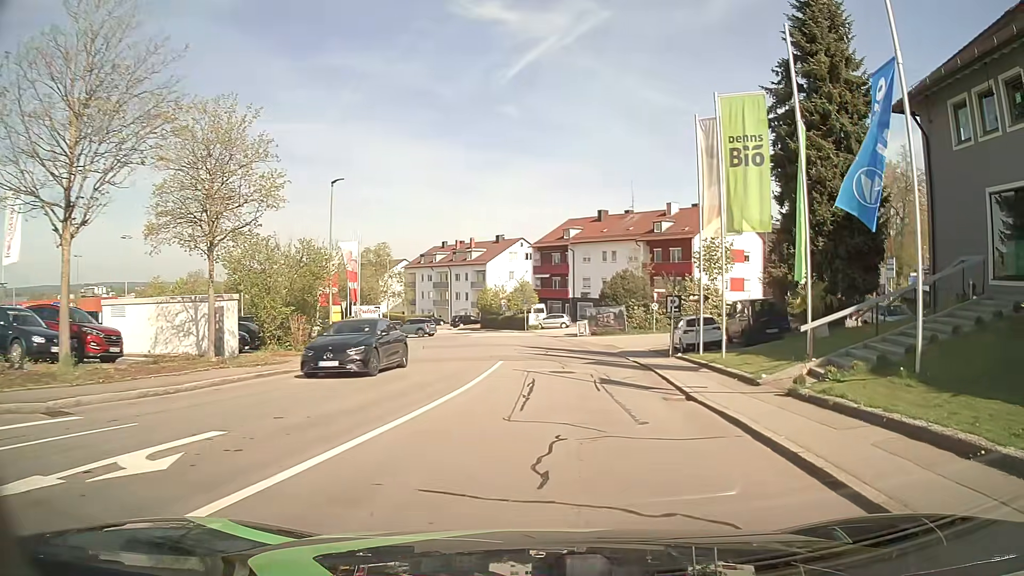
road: residential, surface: asphalt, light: Day
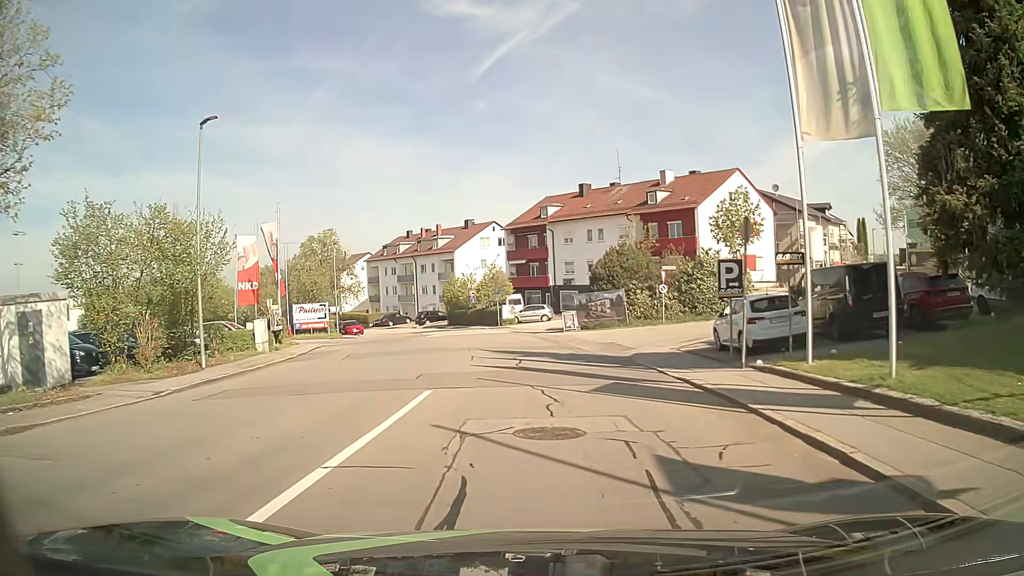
(+0.5, +11.0) m; +3°
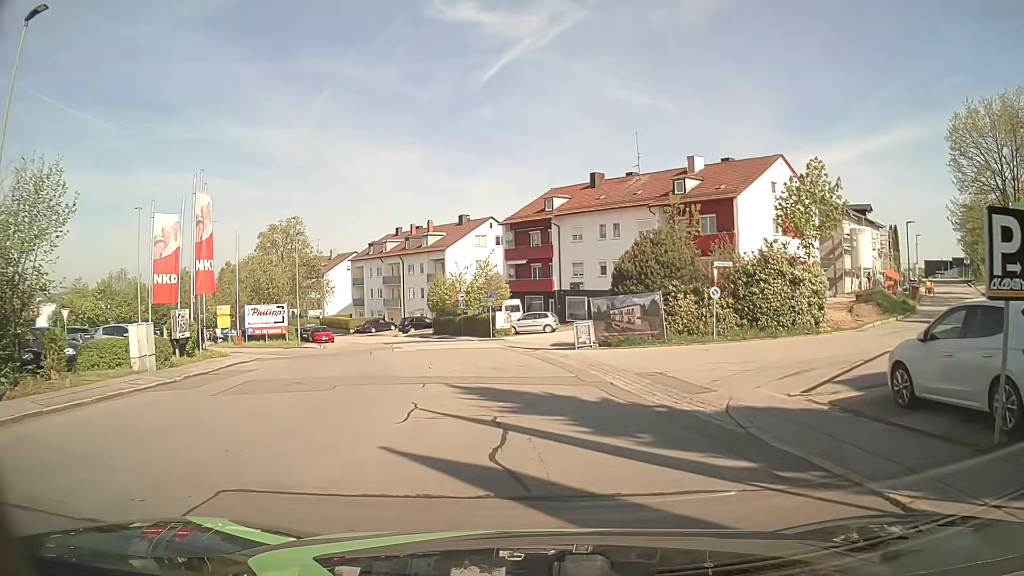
(-0.2, +9.8) m; -2°
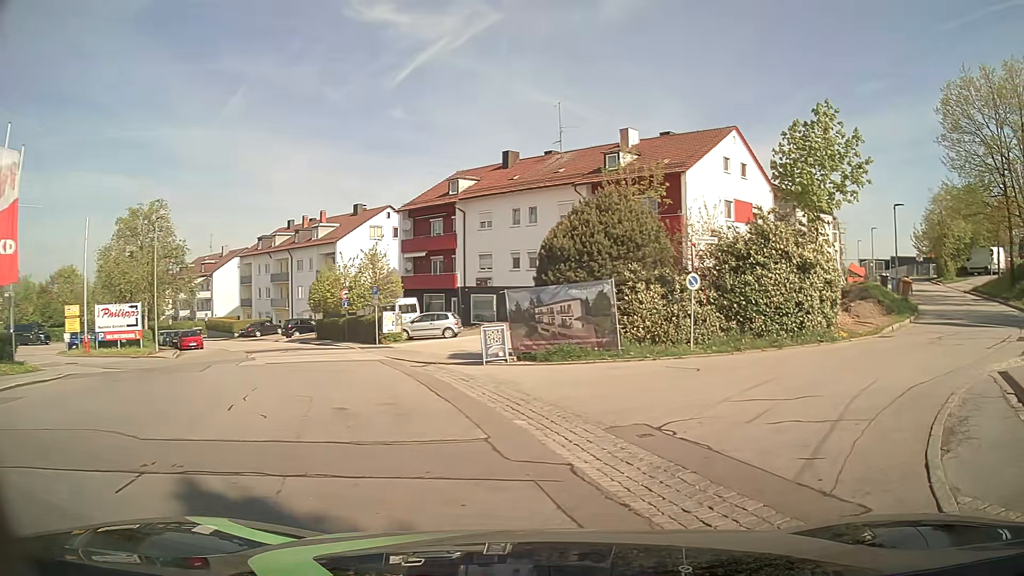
(+0.3, +8.3) m; +7°
